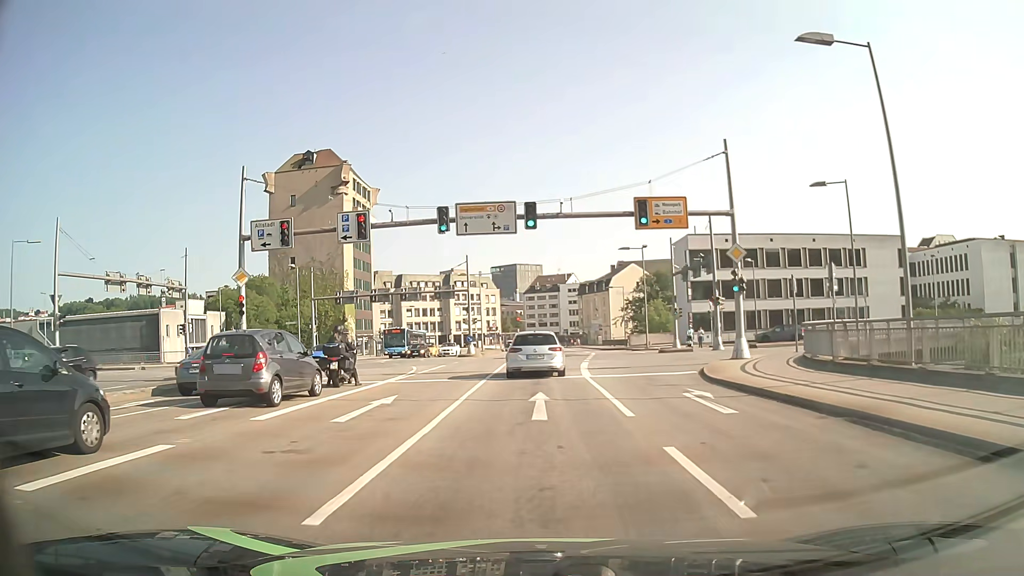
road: primary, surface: asphalt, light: Day
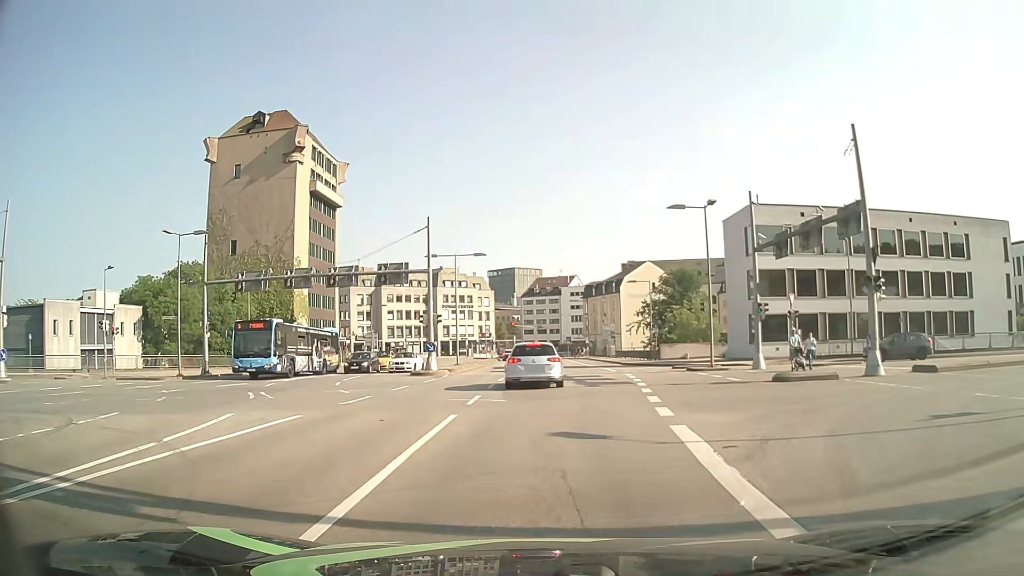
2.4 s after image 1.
(+0.4, +20.8) m; +1°
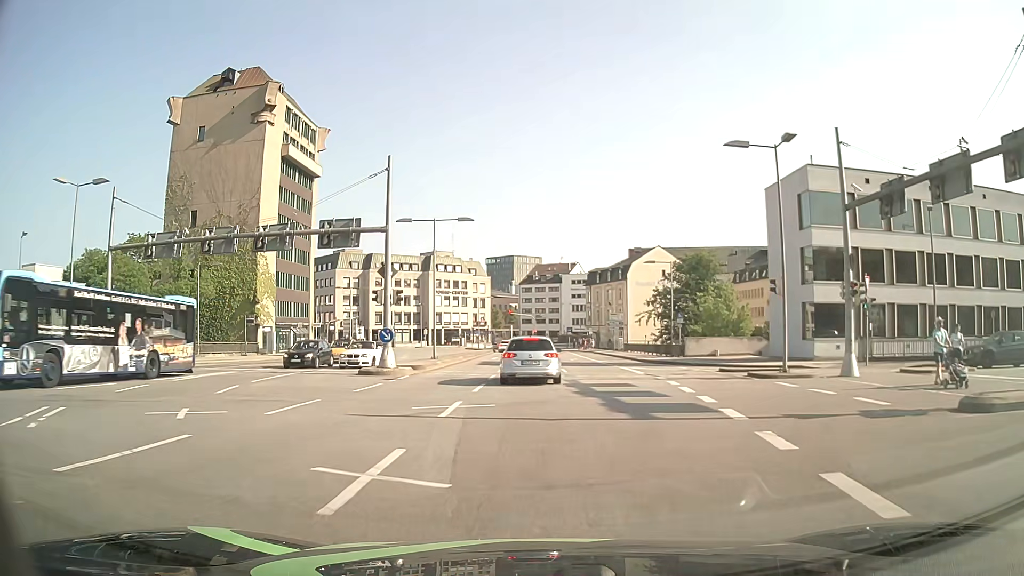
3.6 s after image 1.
(0.0, +10.5) m; 0°
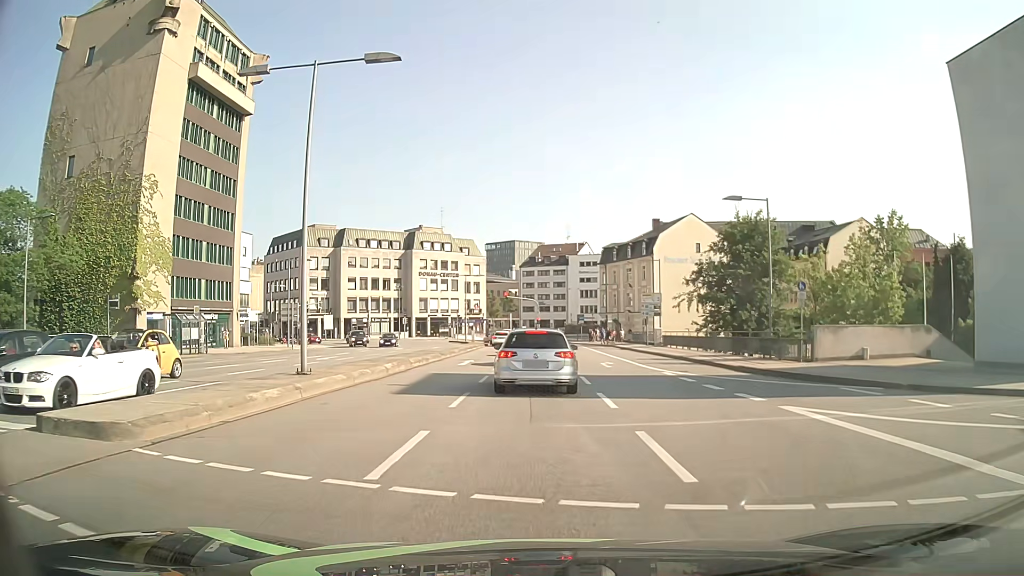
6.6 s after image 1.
(-0.1, +22.4) m; 0°
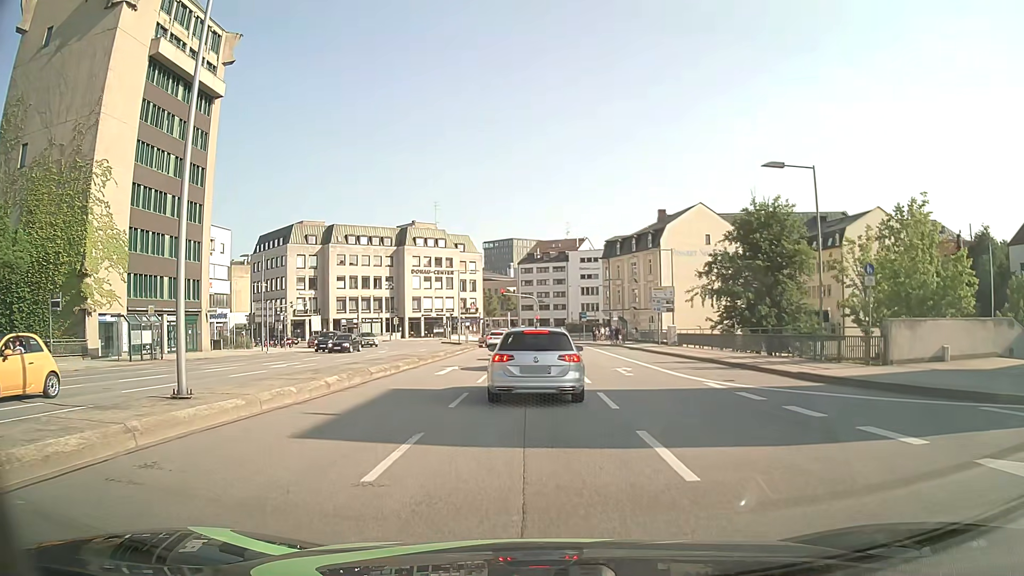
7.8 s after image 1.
(0.0, +5.9) m; 0°
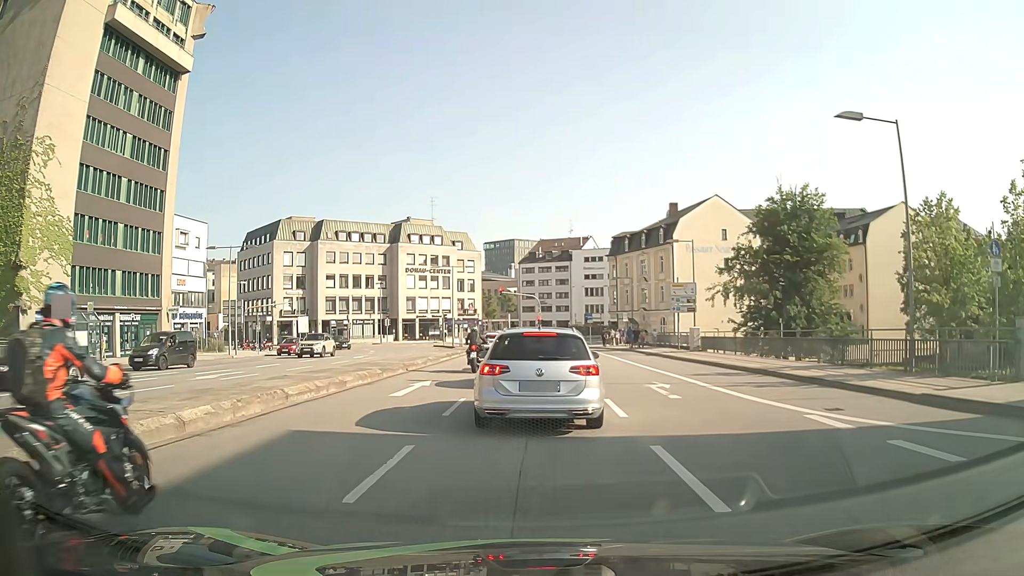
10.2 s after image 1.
(0.0, +6.5) m; -1°
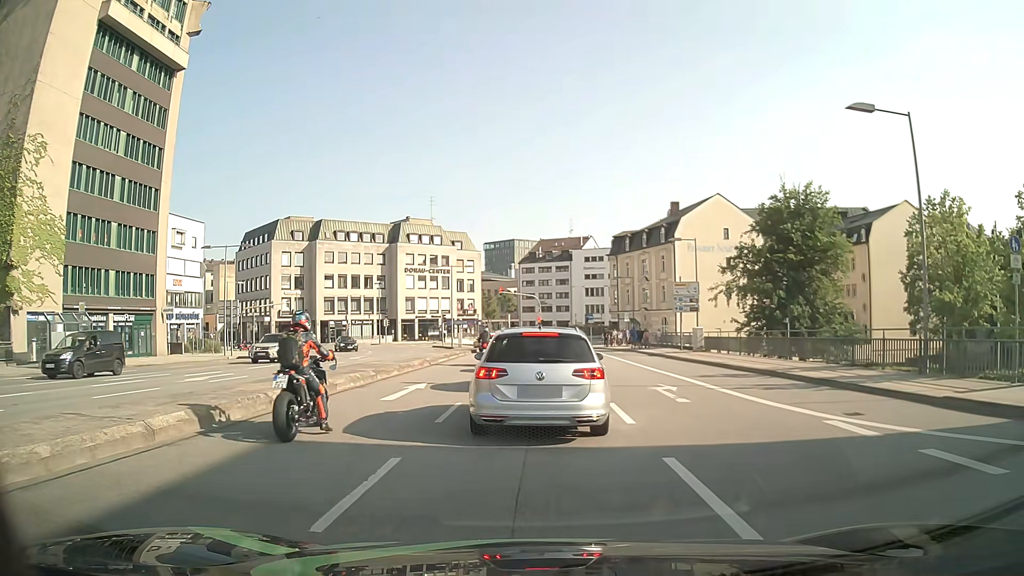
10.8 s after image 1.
(0.0, +0.8) m; 0°
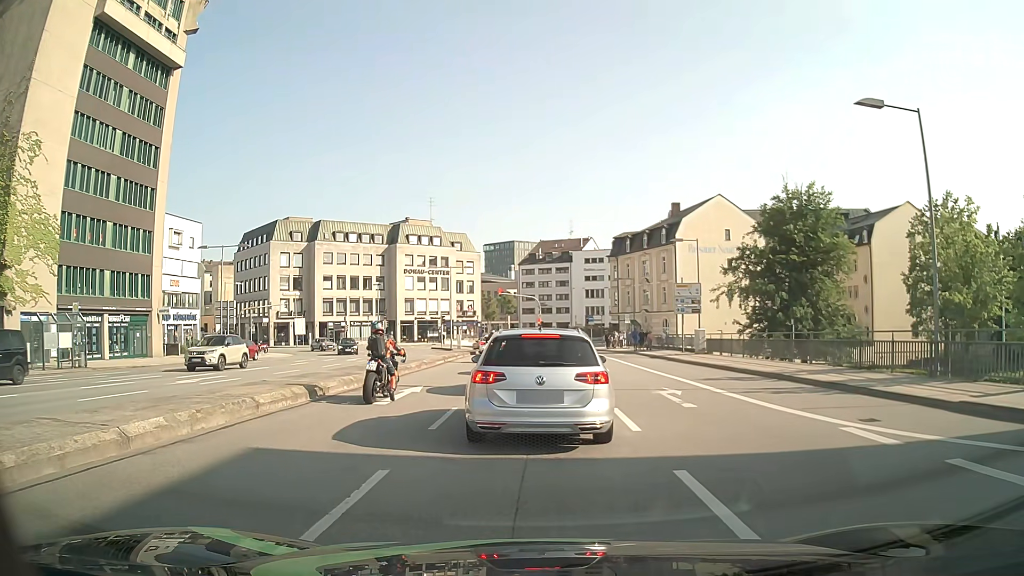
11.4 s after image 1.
(0.0, +0.6) m; 0°
(0, +10) (0, +20) (0, +30) (0, +40) (0, +50) (0, +60) (-3, +70) (-9, +77) (-17, +83) (-26, +88) m
